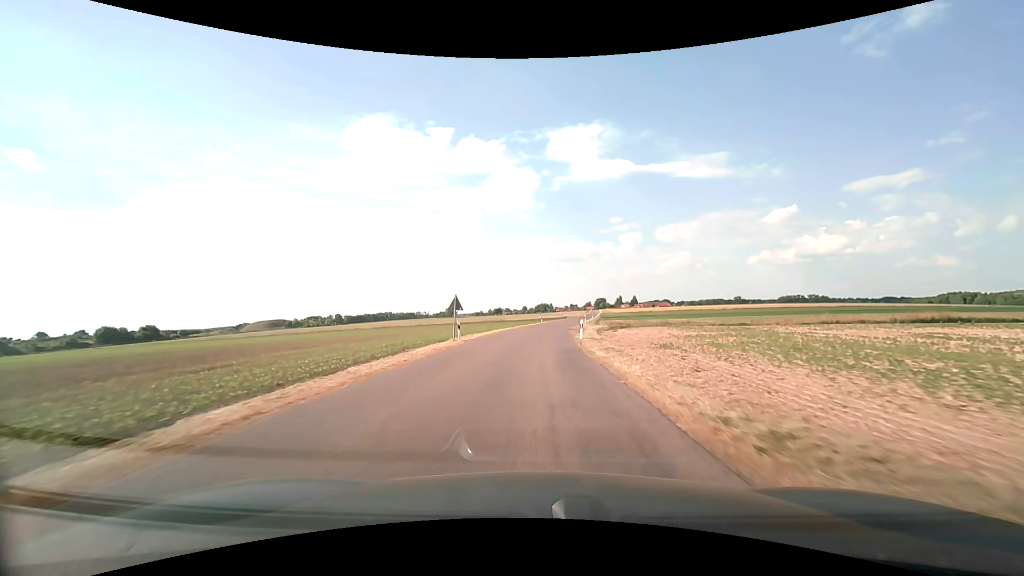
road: unclassified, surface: asphalt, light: Day
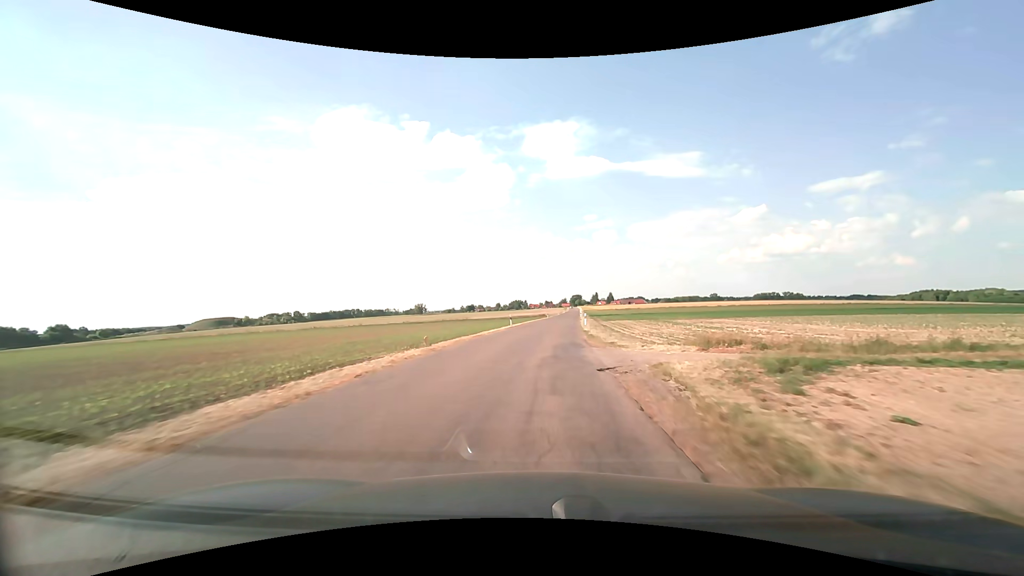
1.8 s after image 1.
(+0.6, +32.2) m; +3°
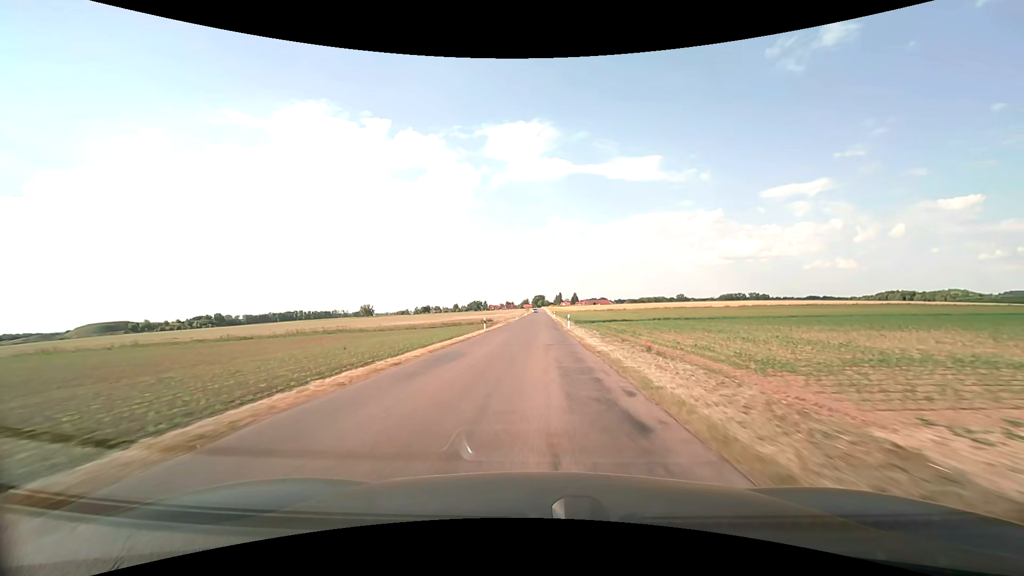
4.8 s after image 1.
(+3.2, +58.1) m; +5°
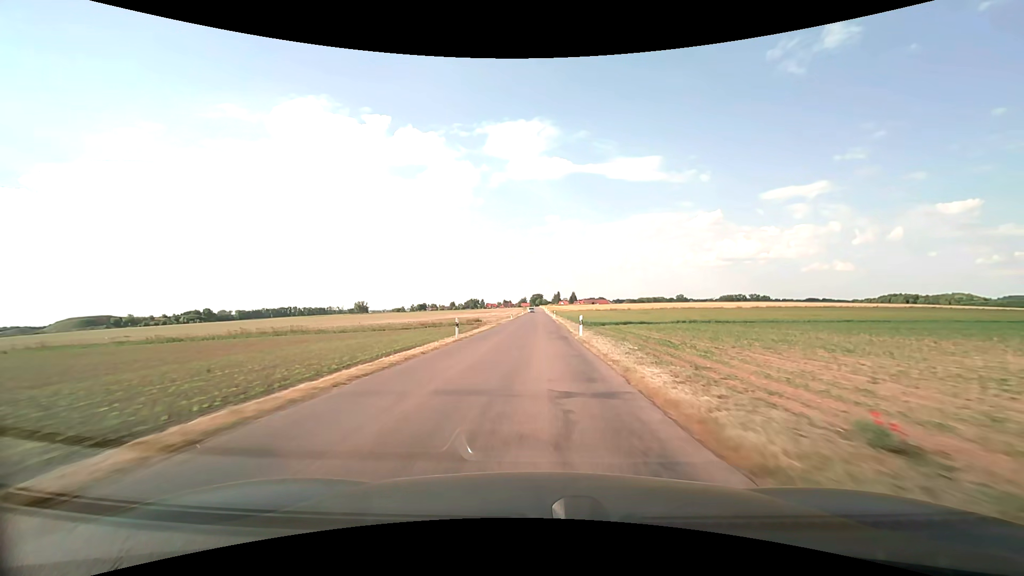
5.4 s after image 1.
(0.0, +12.1) m; 0°
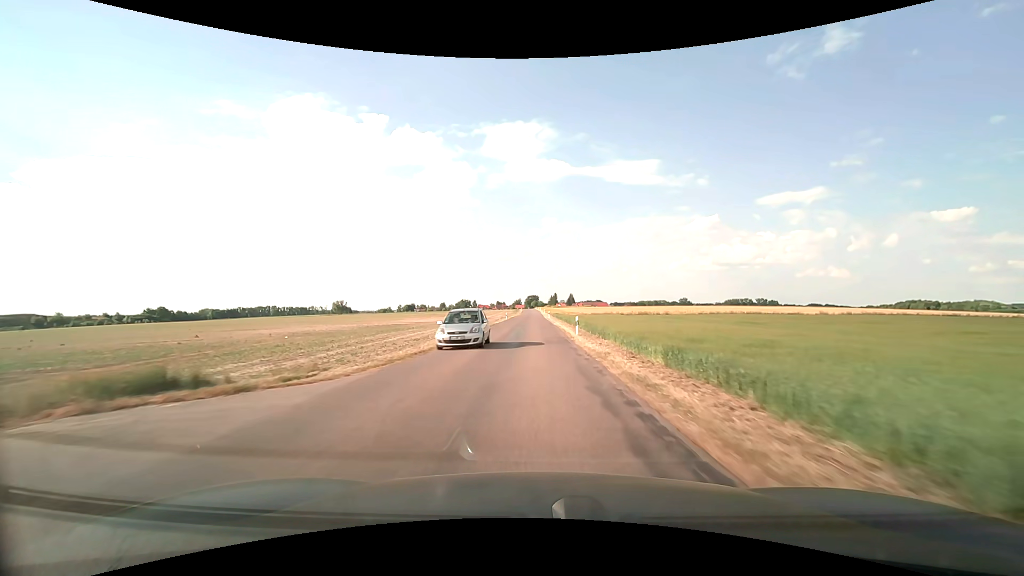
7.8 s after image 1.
(+0.3, +49.2) m; 0°
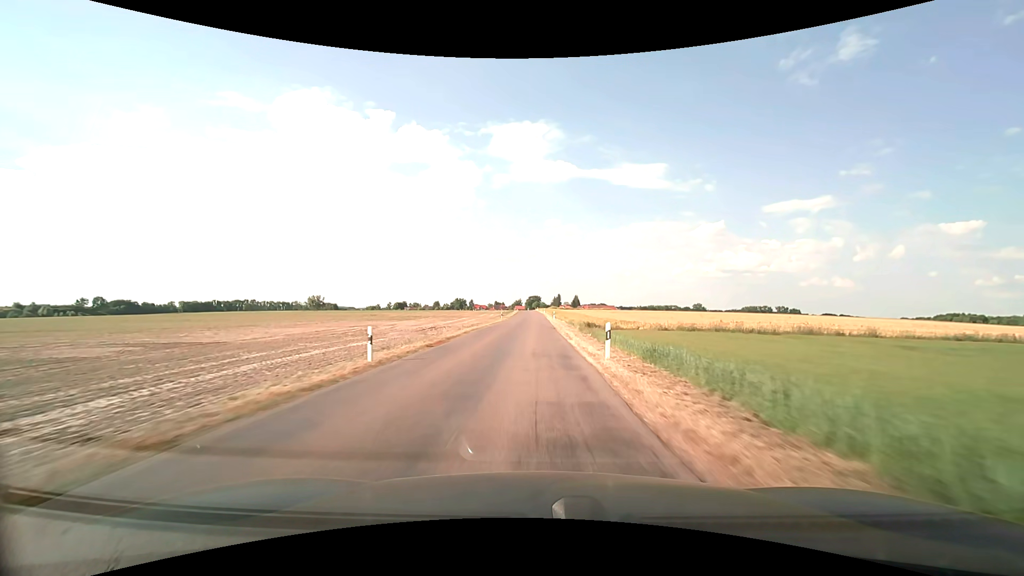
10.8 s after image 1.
(0.0, +62.6) m; 0°
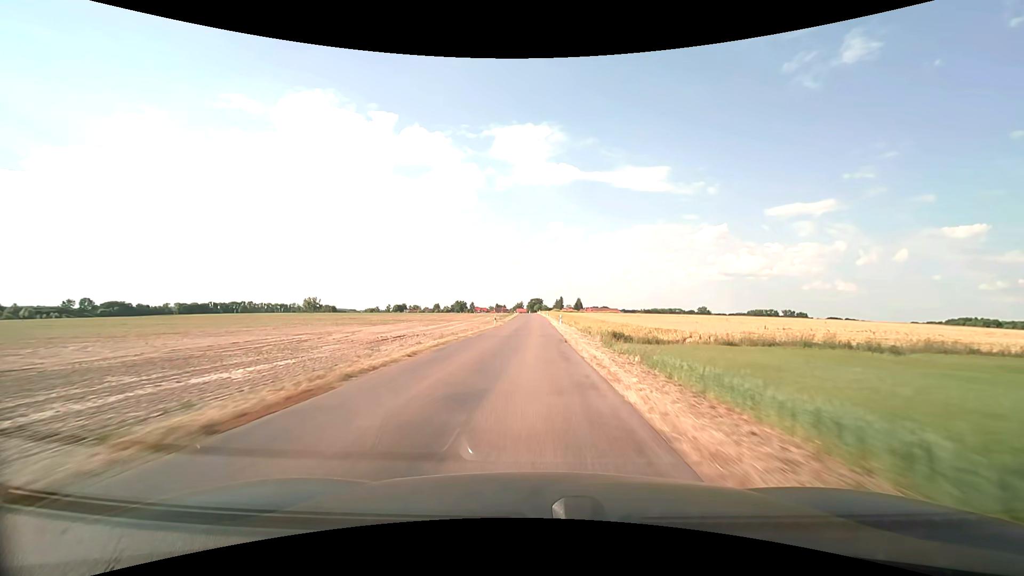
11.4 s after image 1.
(0.0, +12.6) m; 0°
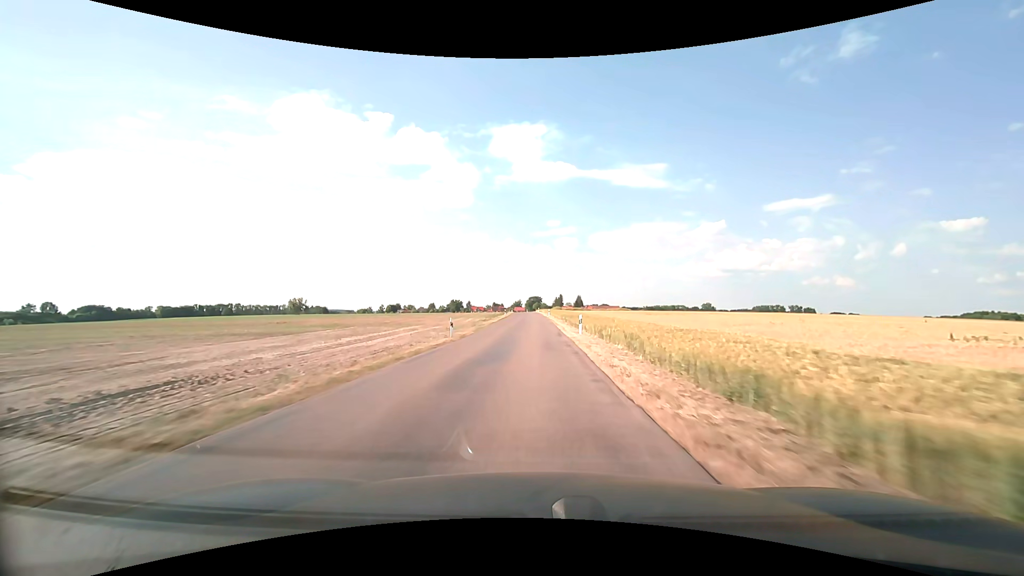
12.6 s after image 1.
(0.0, +25.3) m; 0°
(0, +10) (0, +20) (0, +30) (0, +40) (0, +50) (0, +60) (0, +70) (0, +80) (-1, +90) (-1, +100) m
